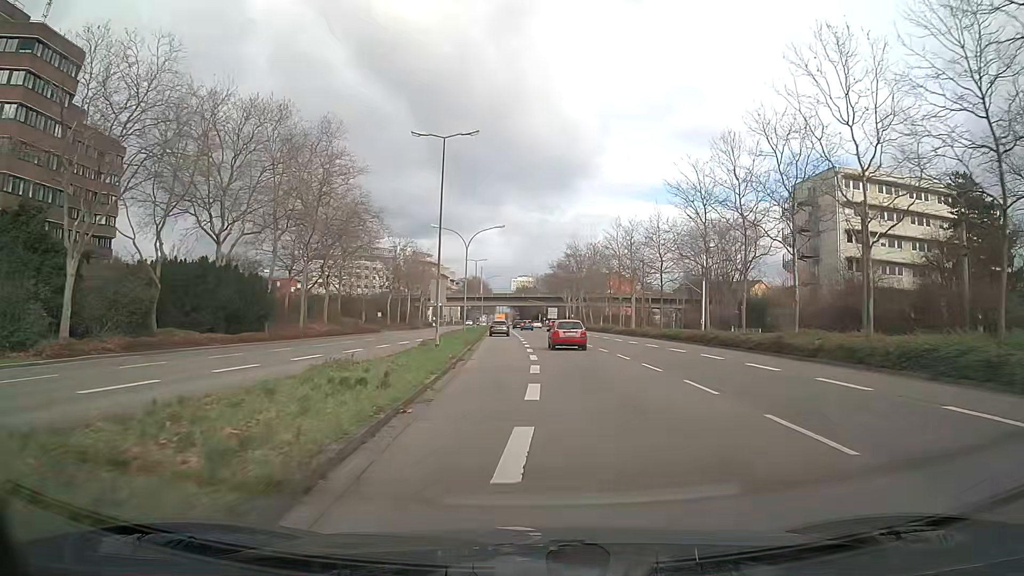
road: secondary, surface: asphalt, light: Day
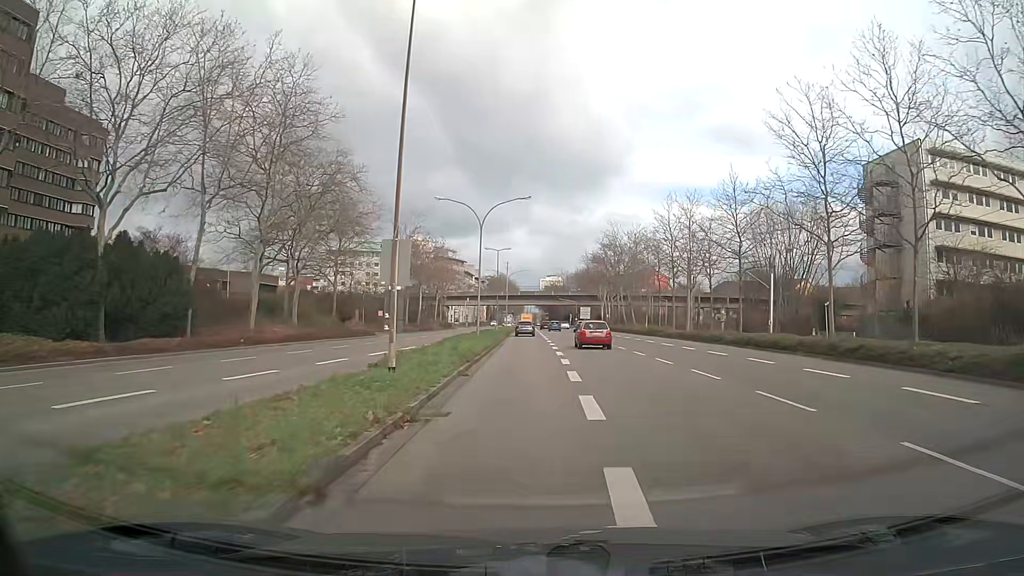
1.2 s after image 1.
(-0.3, +14.4) m; -2°
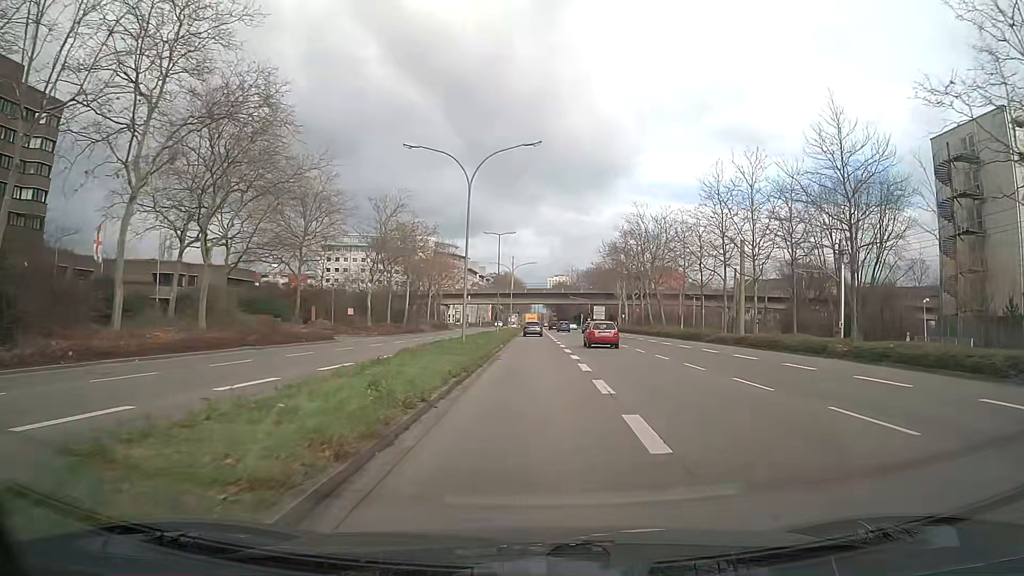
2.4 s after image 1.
(0.0, +14.4) m; 0°
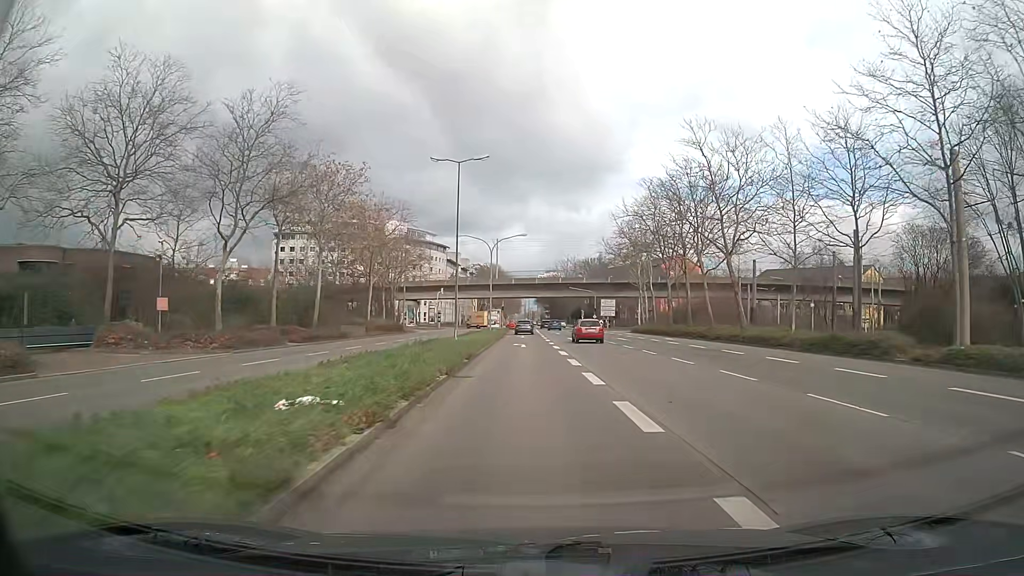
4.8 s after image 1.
(+0.2, +28.7) m; +1°
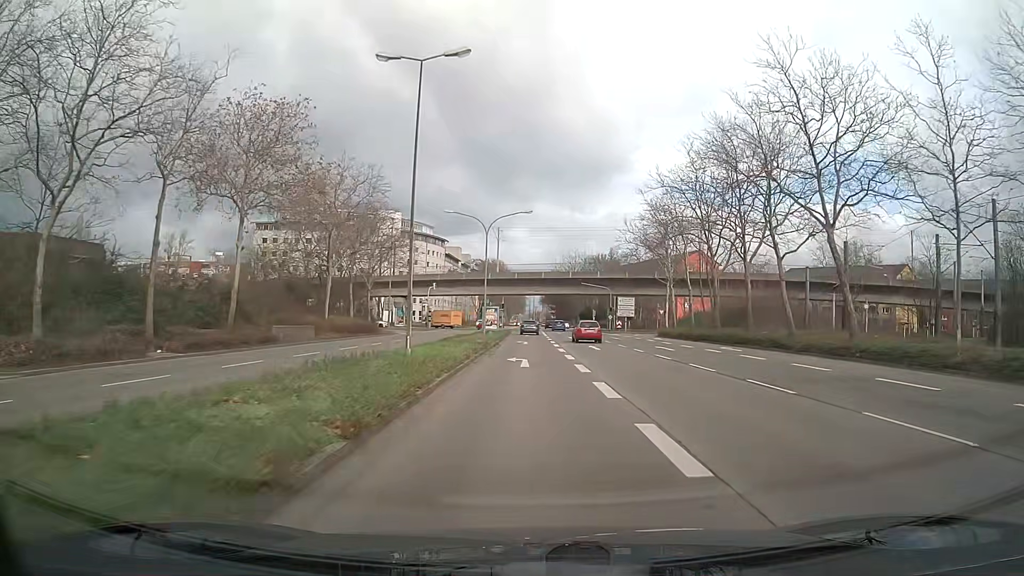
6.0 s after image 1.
(0.0, +14.2) m; -1°
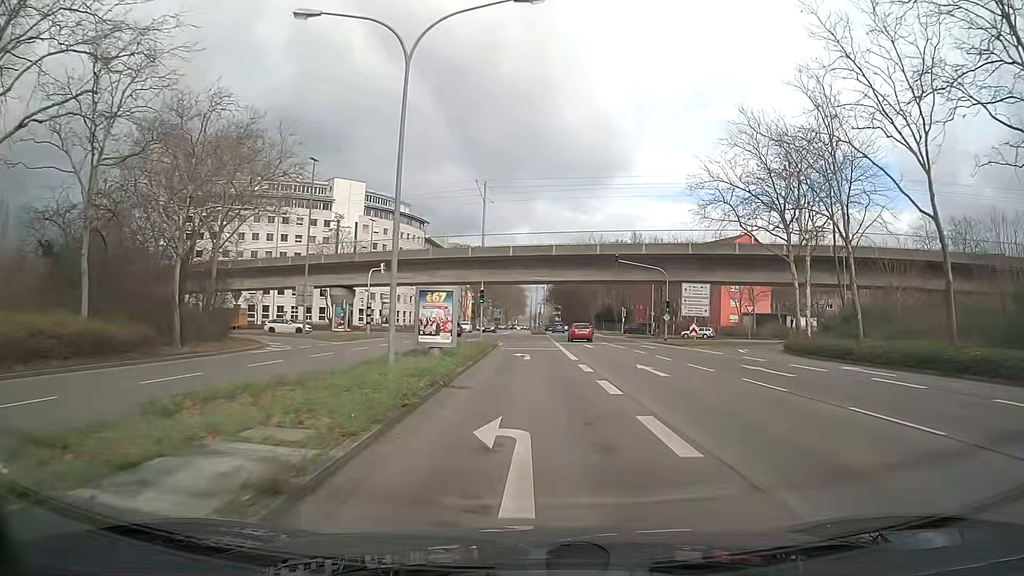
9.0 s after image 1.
(-0.1, +35.1) m; 0°
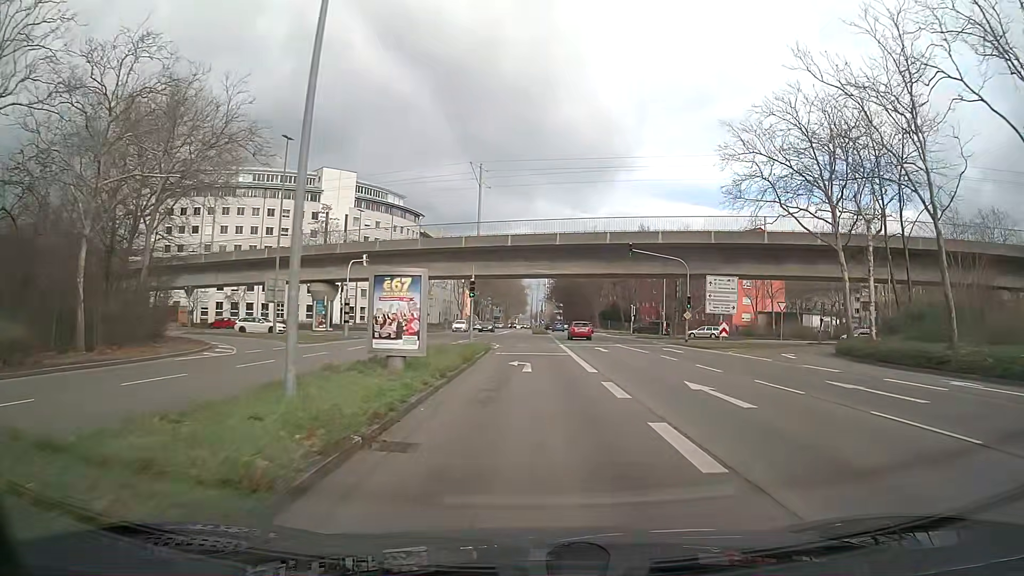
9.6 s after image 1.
(0.0, +6.8) m; 0°
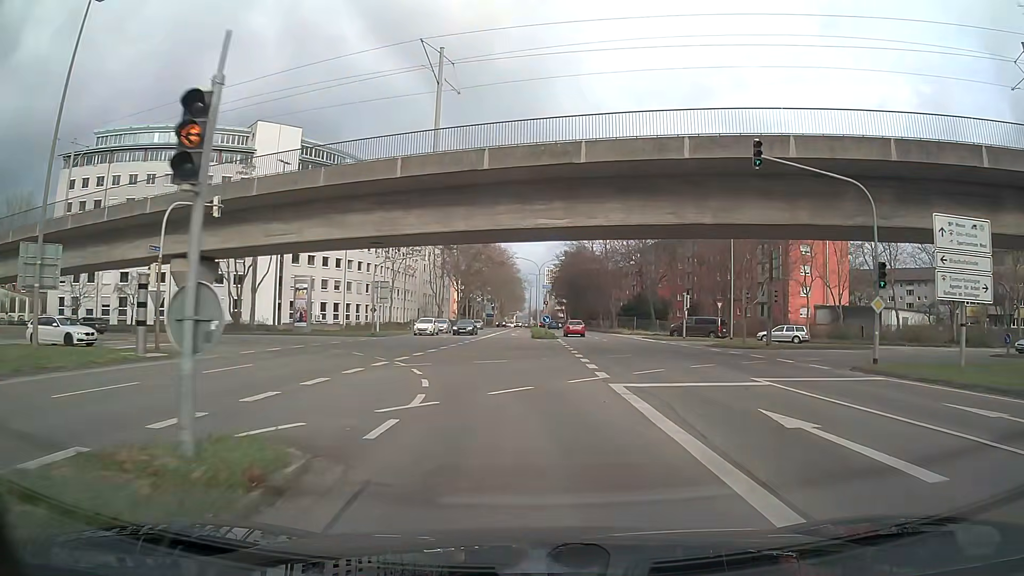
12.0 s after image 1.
(0.0, +26.4) m; -1°
